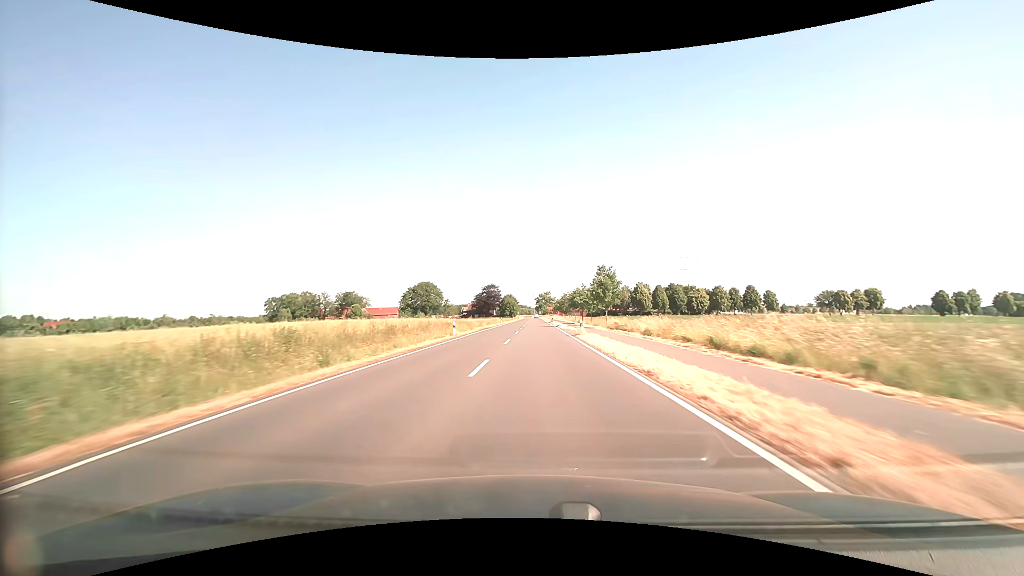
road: secondary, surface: asphalt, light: Day
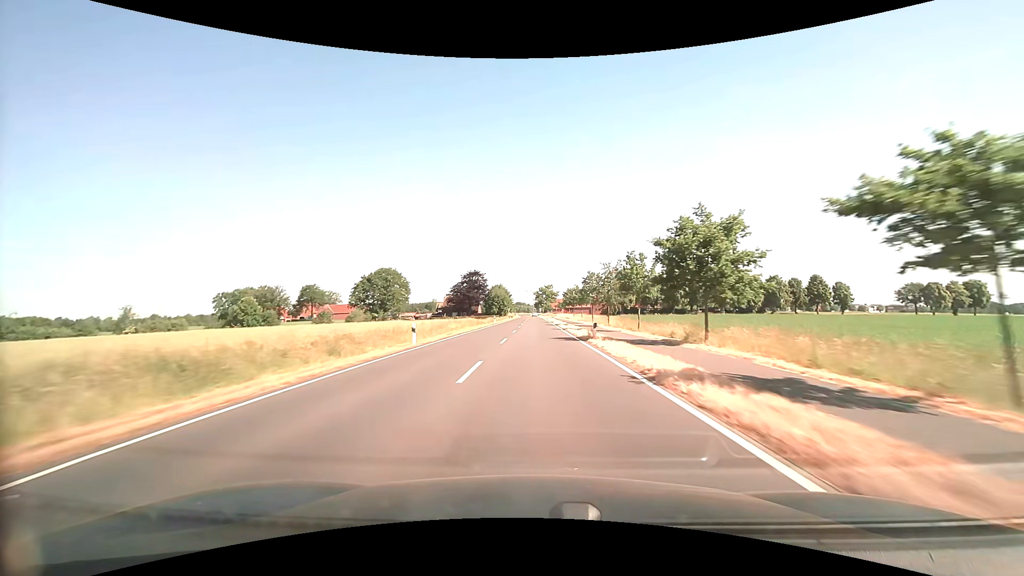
(+0.1, +61.5) m; 0°
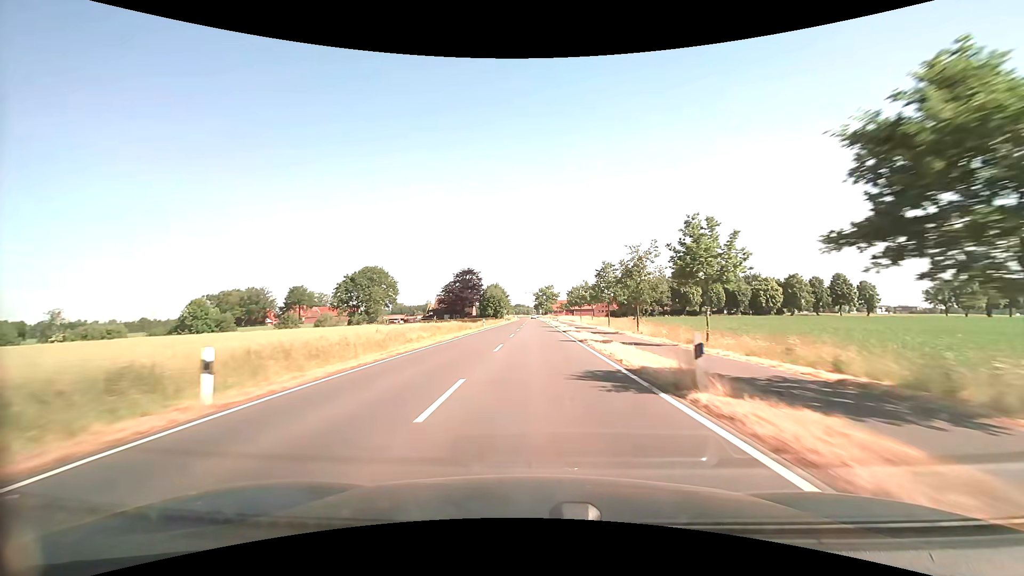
(0.0, +15.2) m; 0°
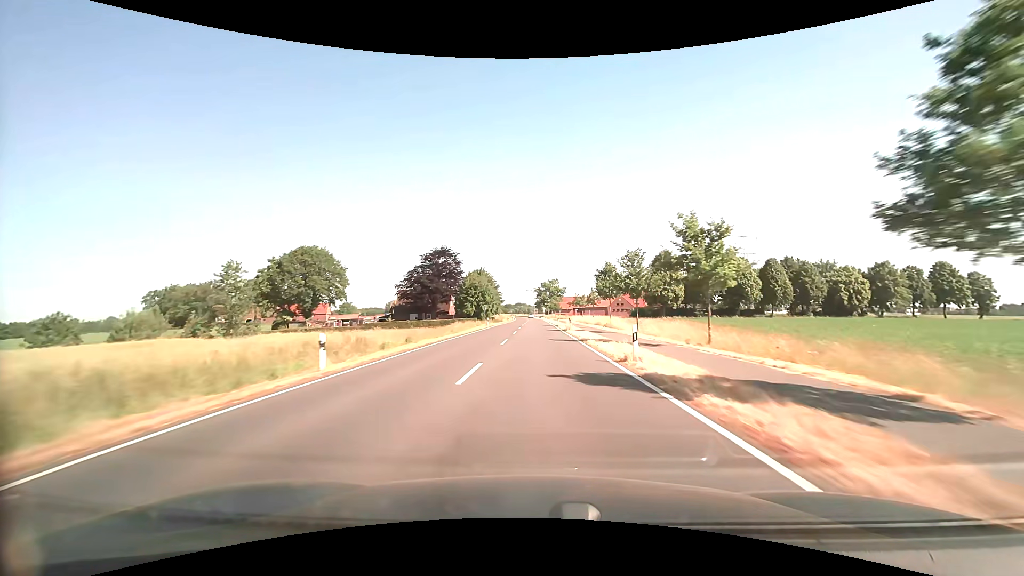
(0.0, +45.2) m; 0°
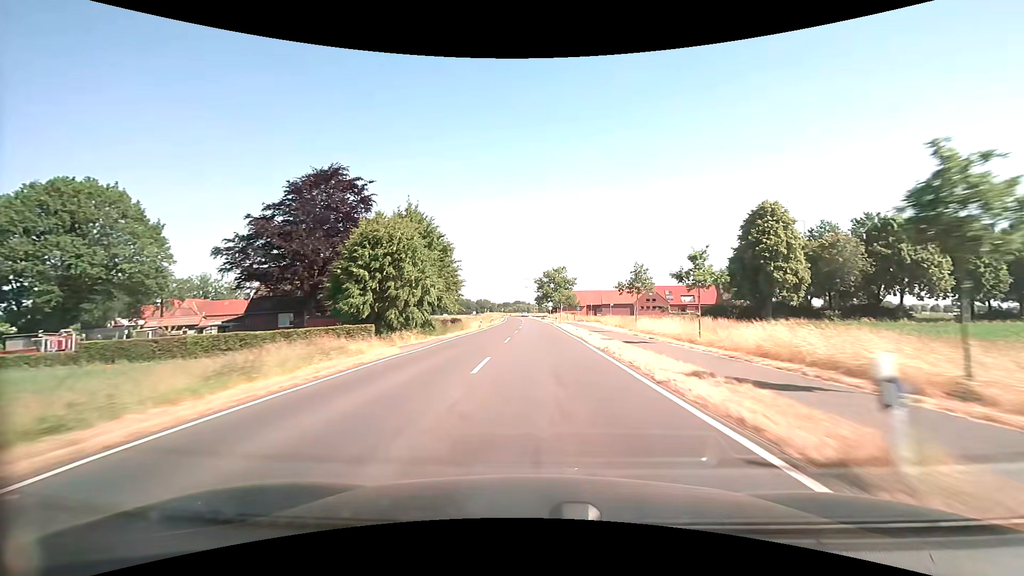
(0.0, +58.3) m; 0°
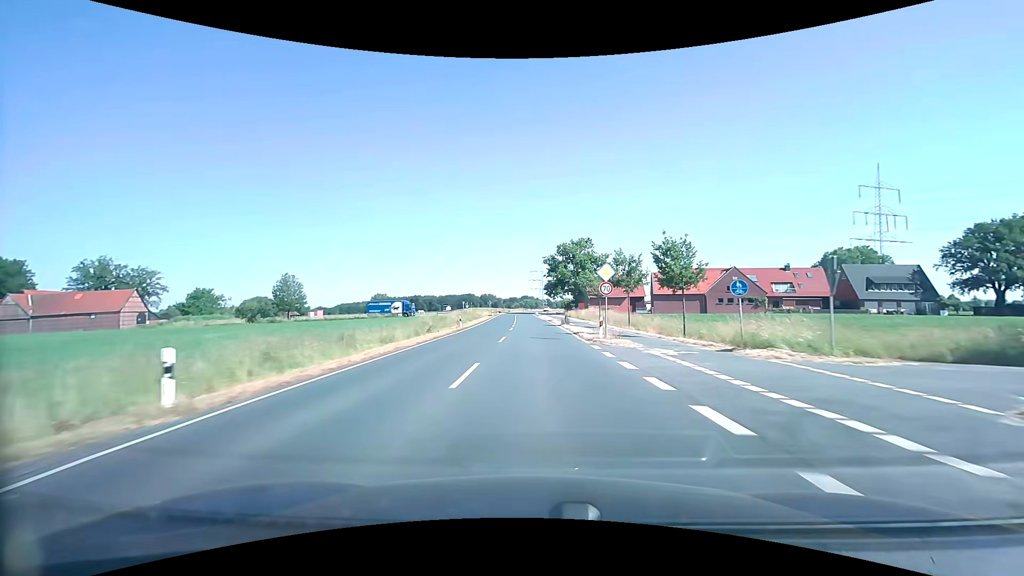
(0.0, +62.3) m; -1°
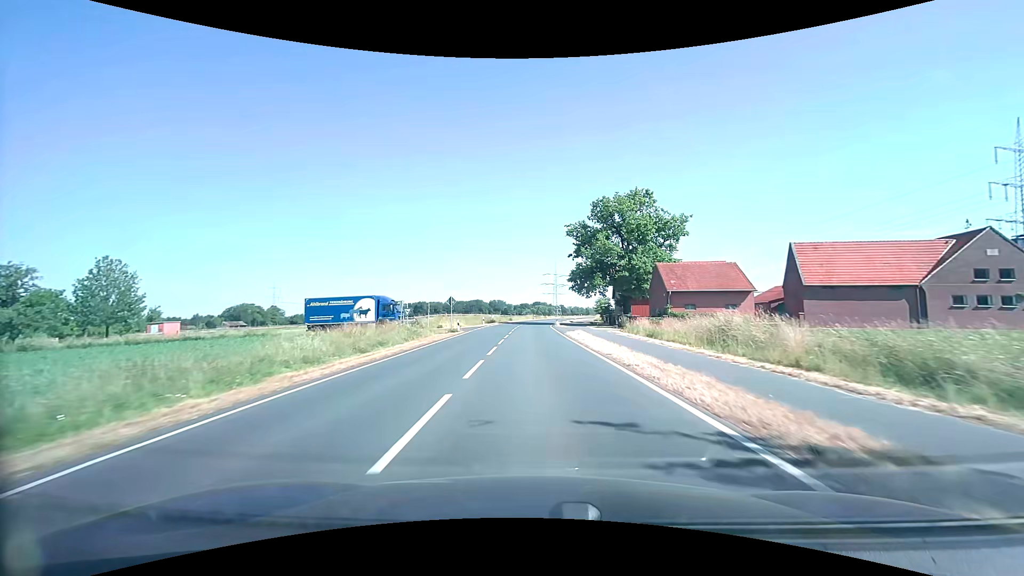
(-0.7, +52.2) m; -1°
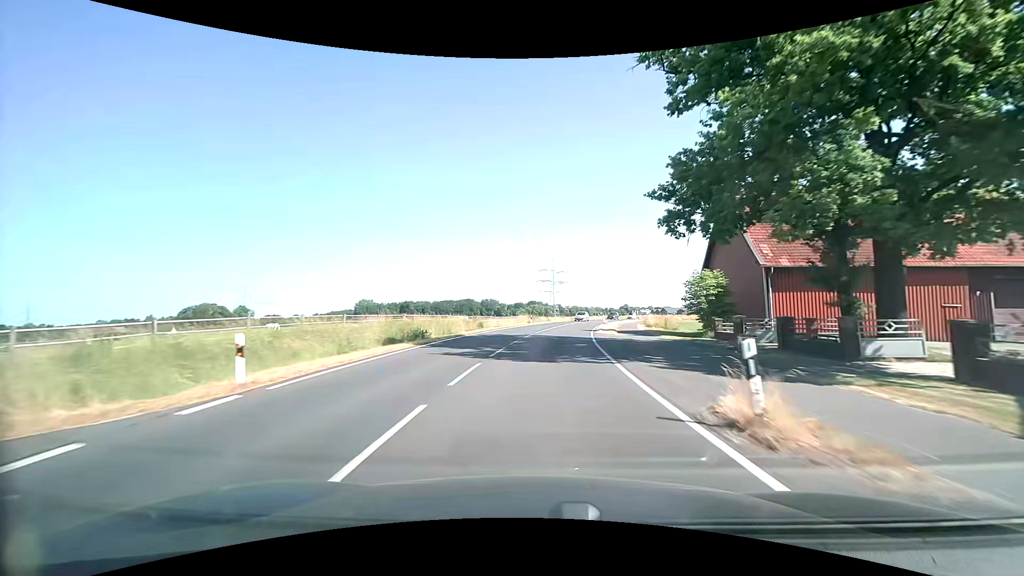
(-0.3, +49.2) m; 0°
(0, +10) (0, +20) (+1, +30) (+2, +40) (+4, +50) (+6, +60) (+8, +69) (+10, +79) (+13, +89) (+16, +98) m
